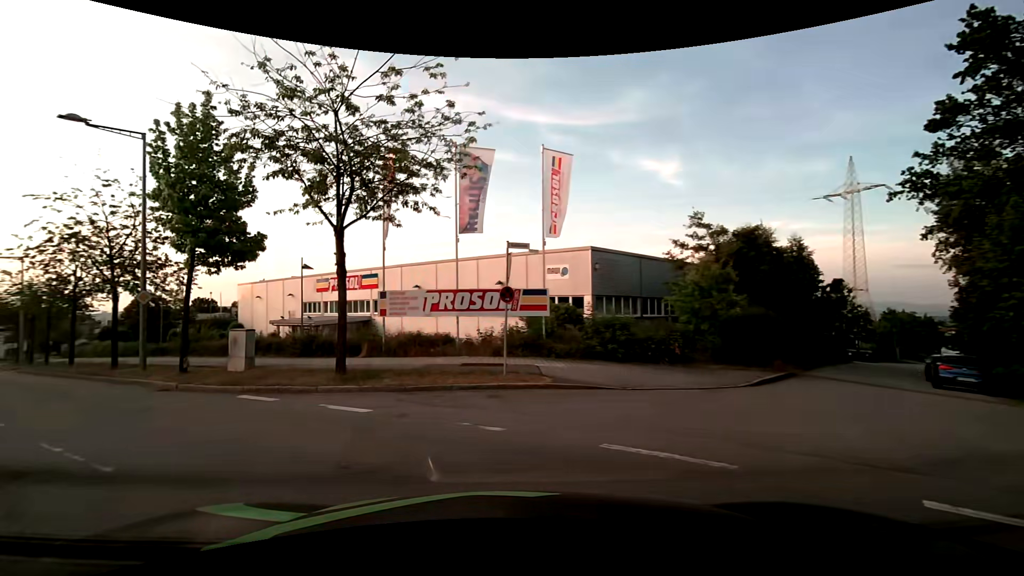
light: Day
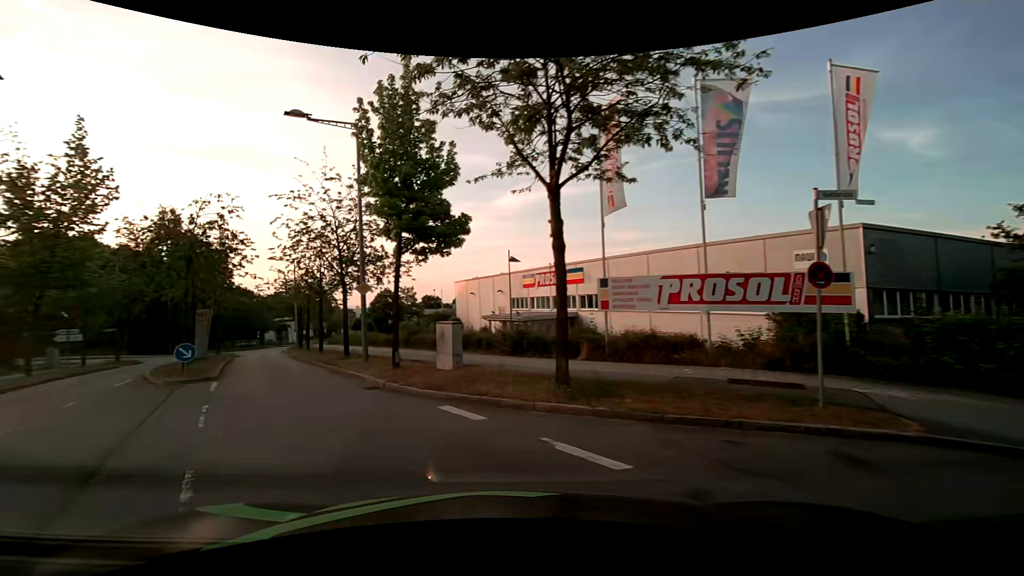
(-0.7, +3.9) m; -22°
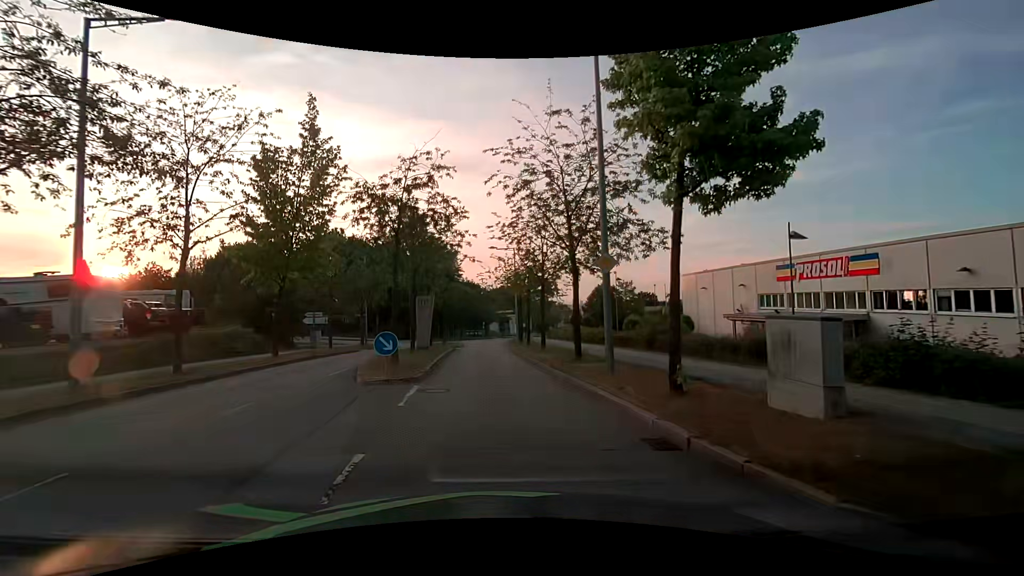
(-1.7, +6.3) m; -24°
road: residential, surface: asphalt
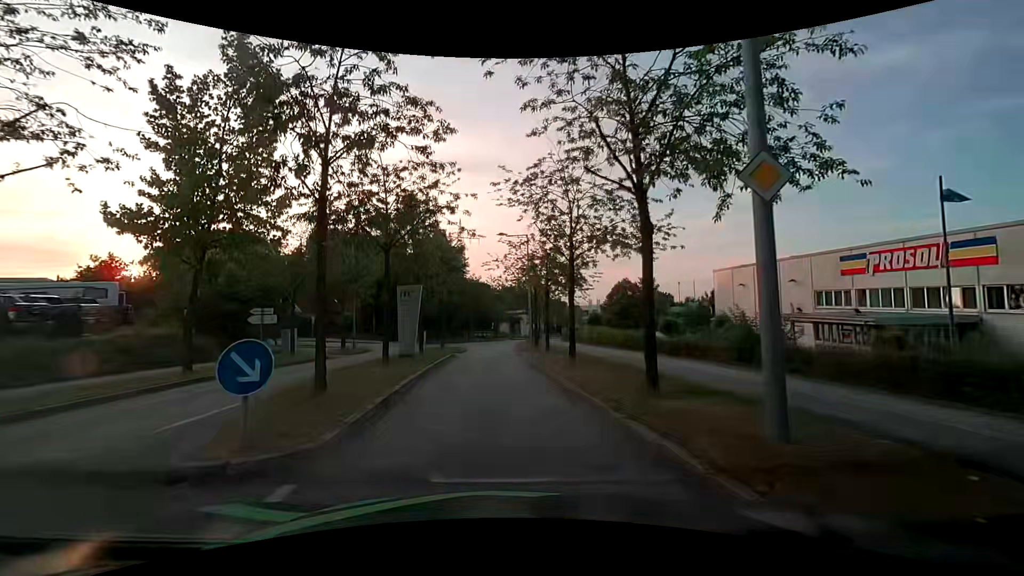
(-0.1, +7.3) m; -1°
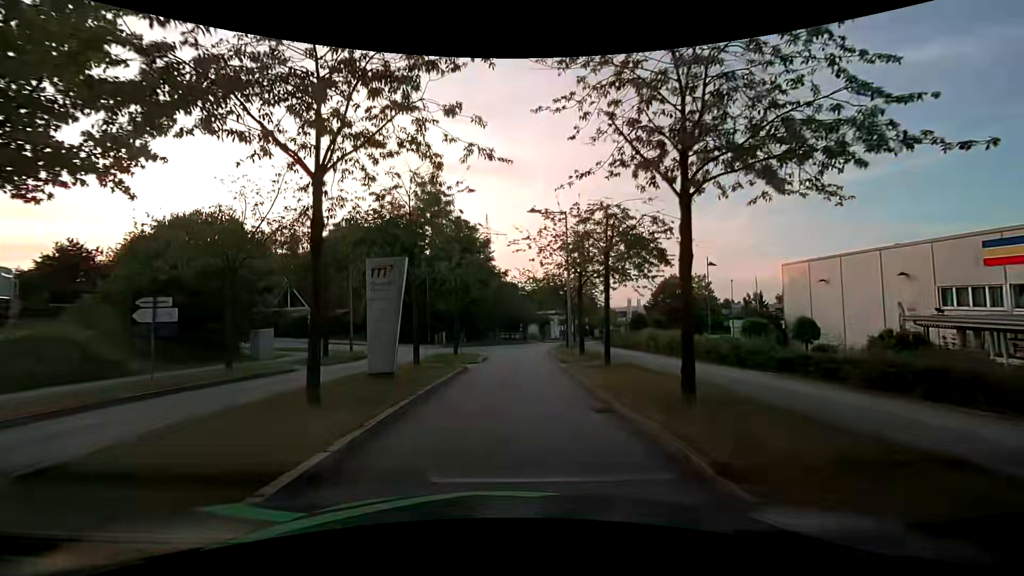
(-0.3, +8.6) m; -5°
